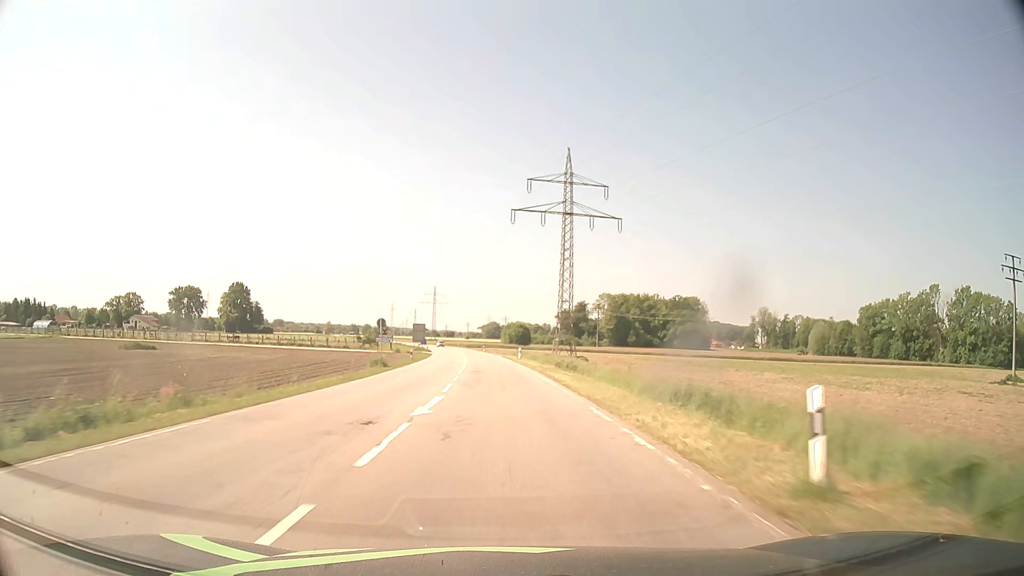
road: secondary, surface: asphalt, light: Day
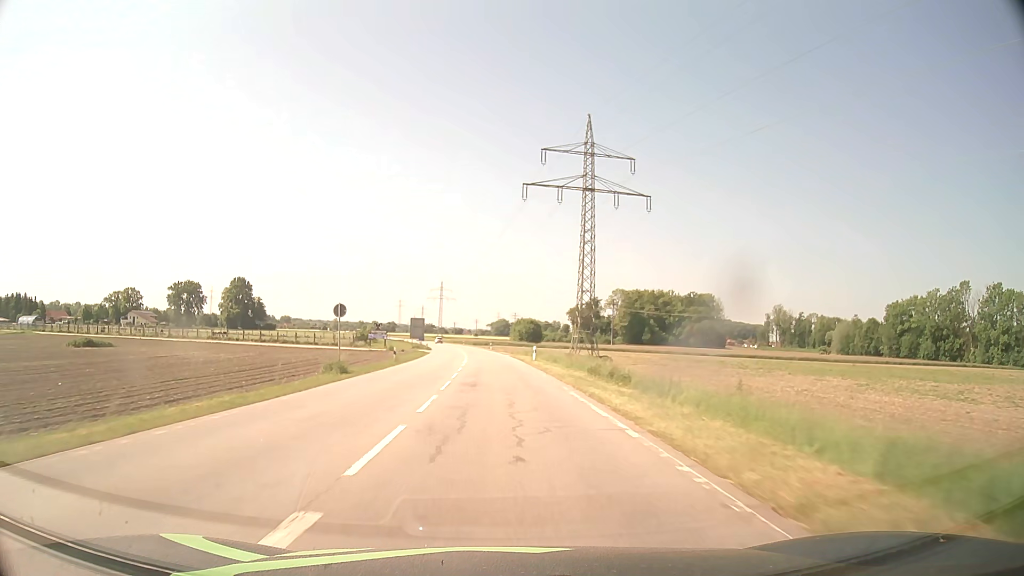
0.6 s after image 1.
(-0.1, +12.6) m; -1°
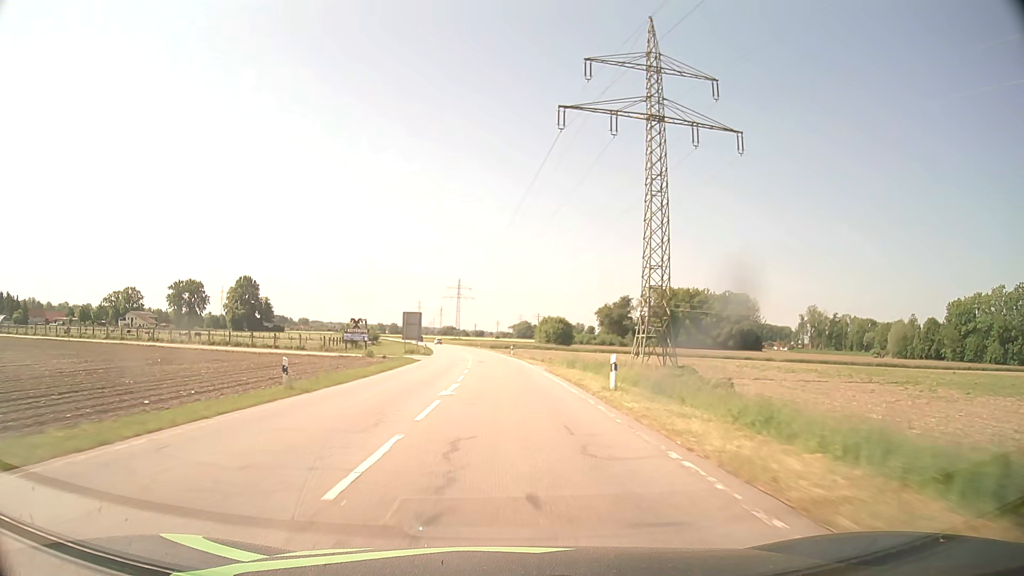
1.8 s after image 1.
(-0.4, +25.1) m; -2°
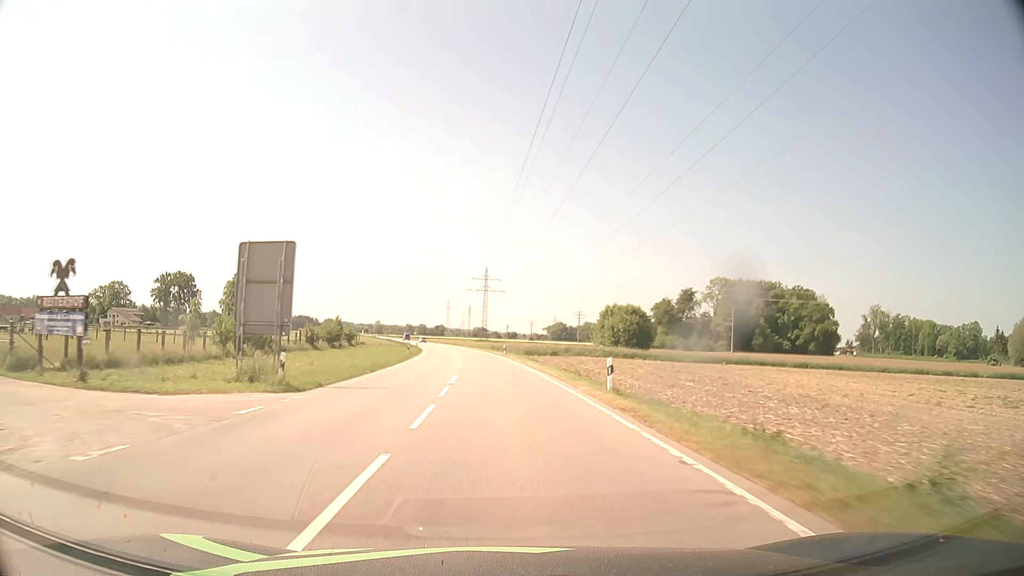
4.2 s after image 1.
(-1.2, +50.1) m; -3°
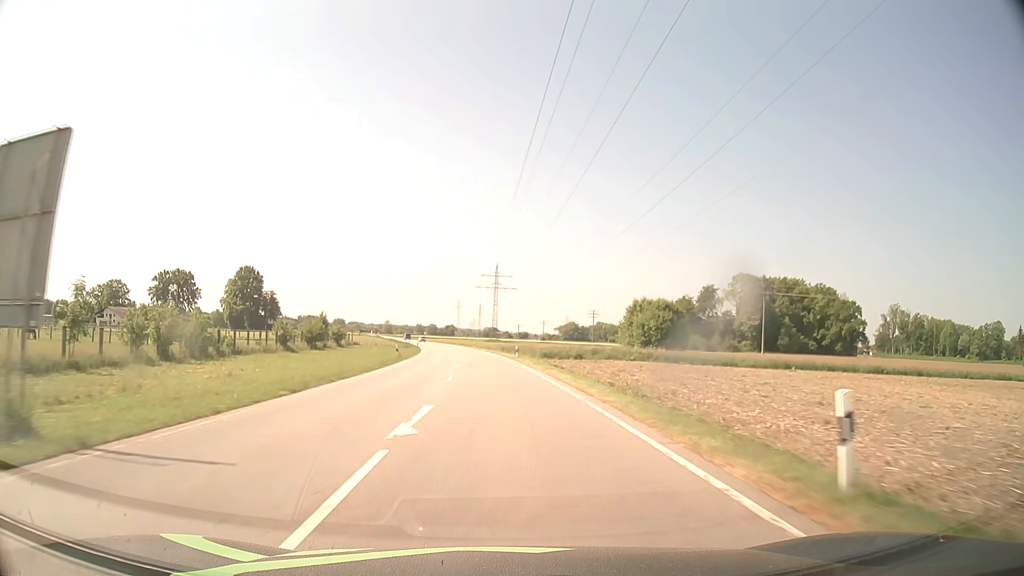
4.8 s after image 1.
(-0.1, +12.5) m; -1°
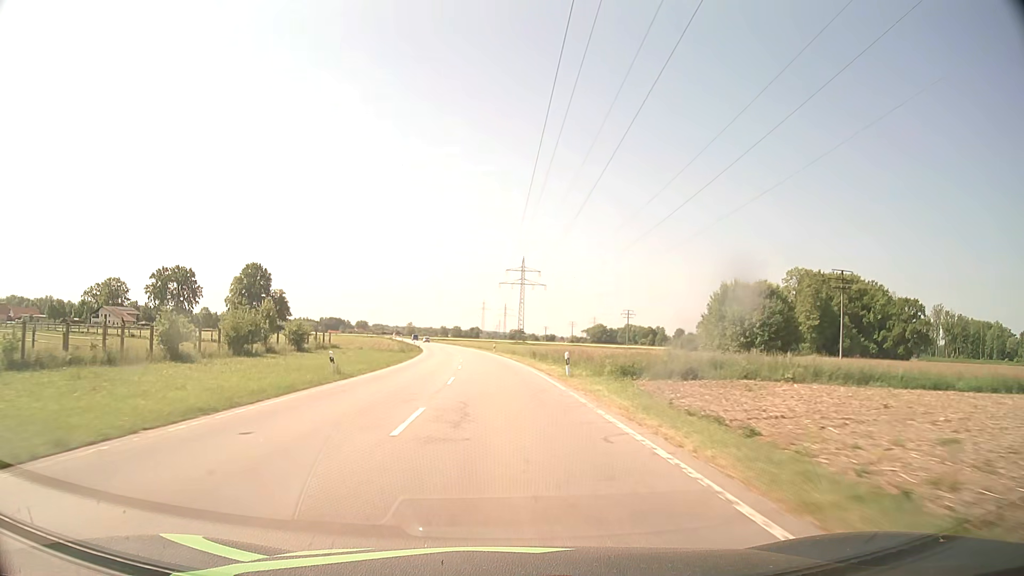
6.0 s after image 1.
(-0.5, +25.0) m; -2°
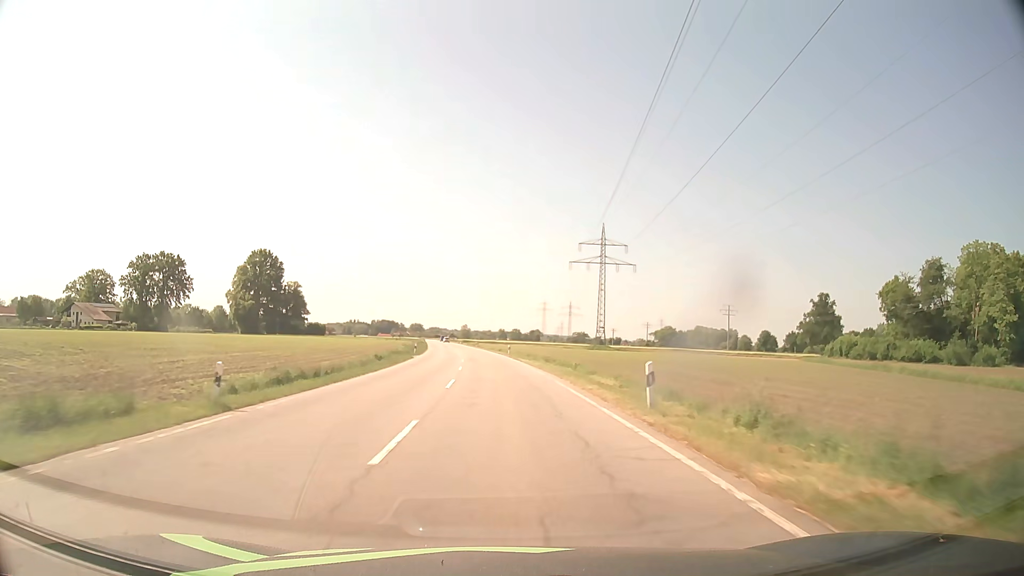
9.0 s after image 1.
(-2.8, +62.3) m; -5°
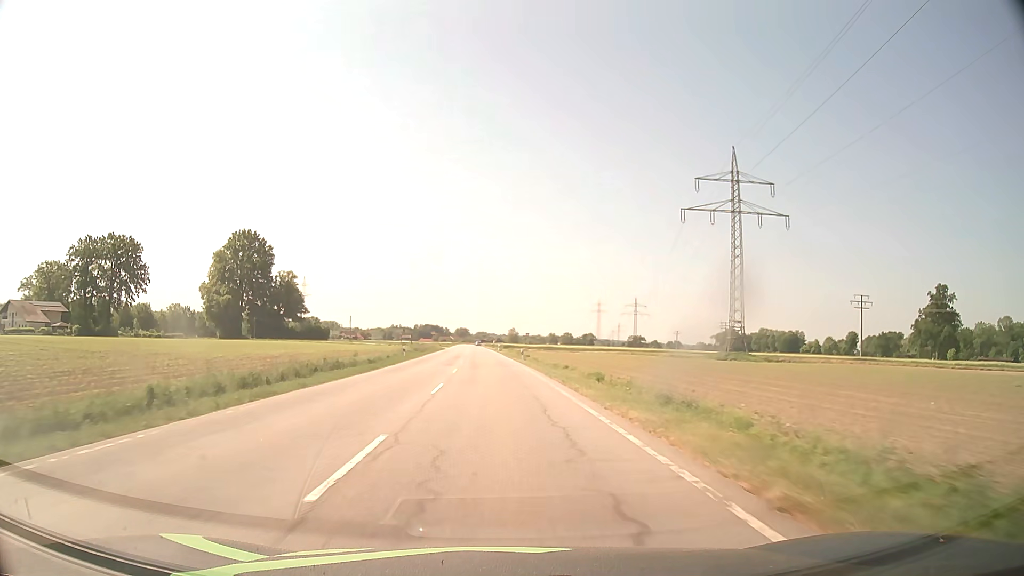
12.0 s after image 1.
(-2.4, +62.3) m; -4°
(0, +10) (0, +20) (0, +30) (-1, +40) (-1, +50) (-2, +60) (-2, +70) (-3, +80) (-3, +90) (-4, +100) m
